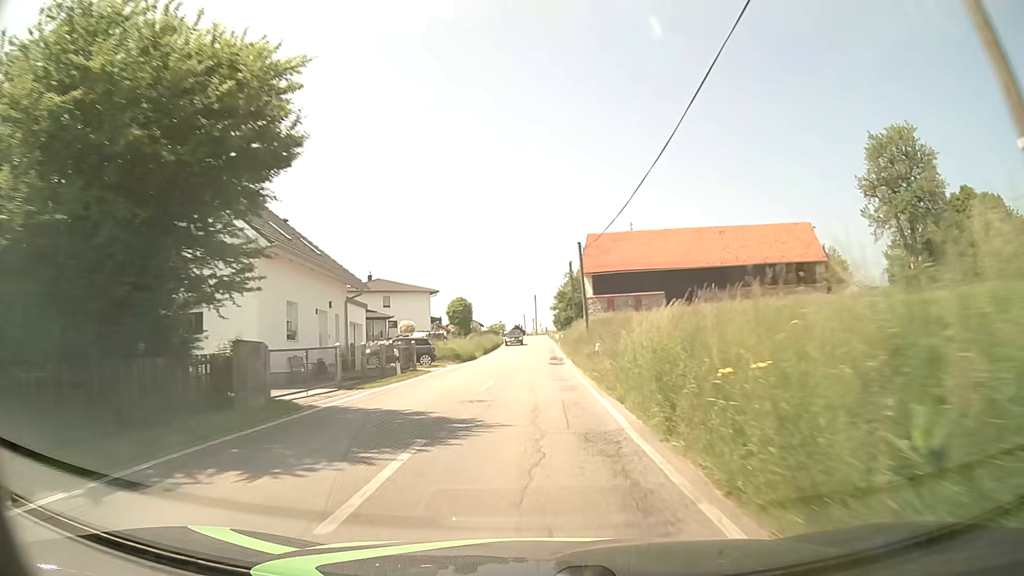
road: tertiary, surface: asphalt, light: Day
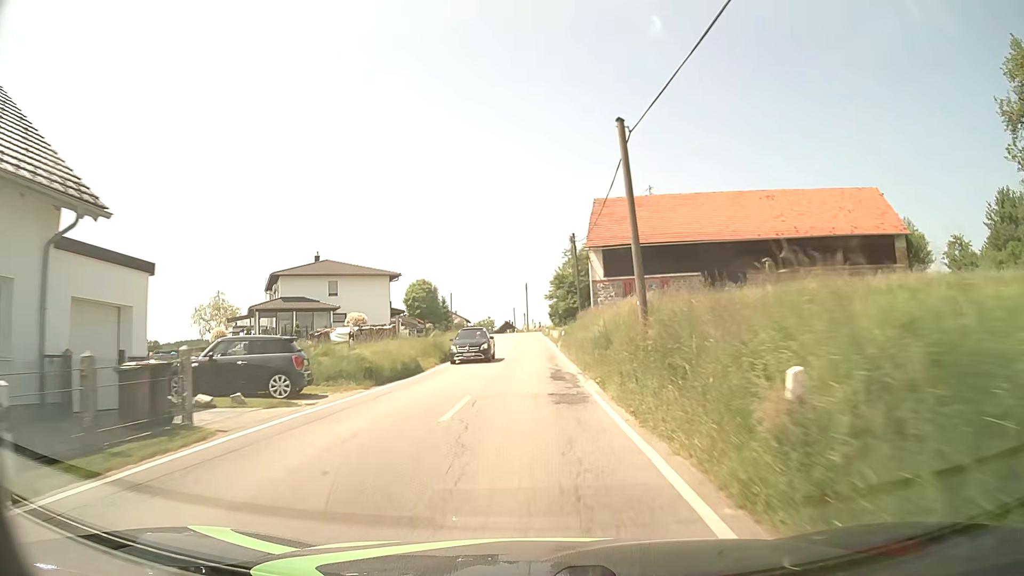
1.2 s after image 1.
(-0.1, +18.4) m; 0°
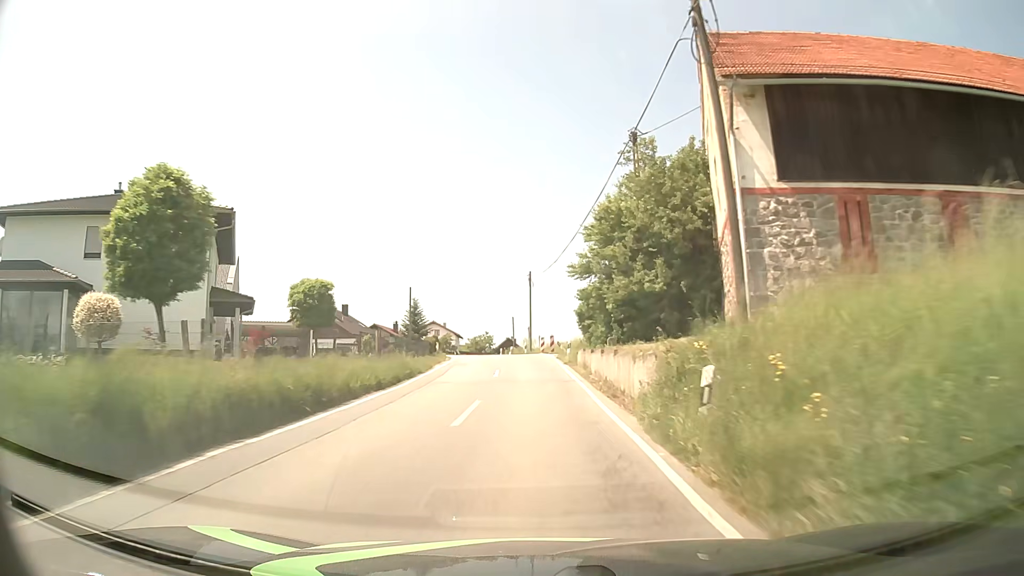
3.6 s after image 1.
(-0.3, +36.5) m; -1°
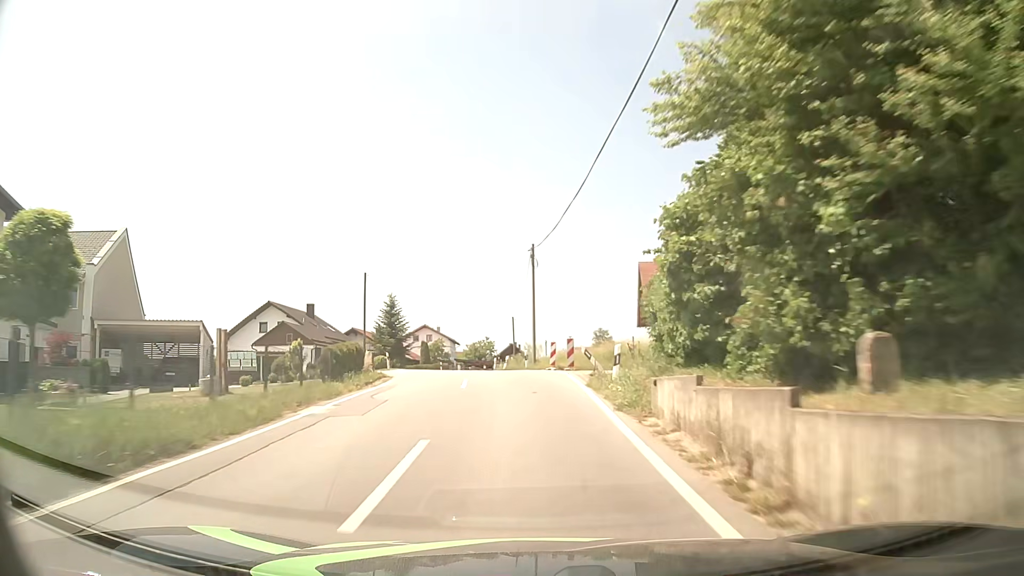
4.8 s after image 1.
(0.0, +18.1) m; 0°
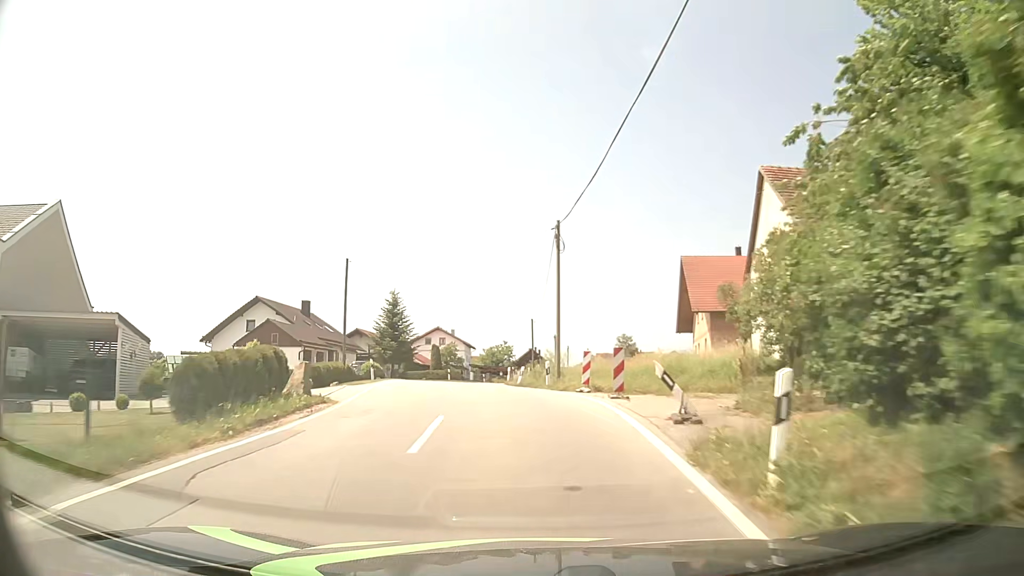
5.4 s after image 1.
(-0.1, +9.0) m; -2°
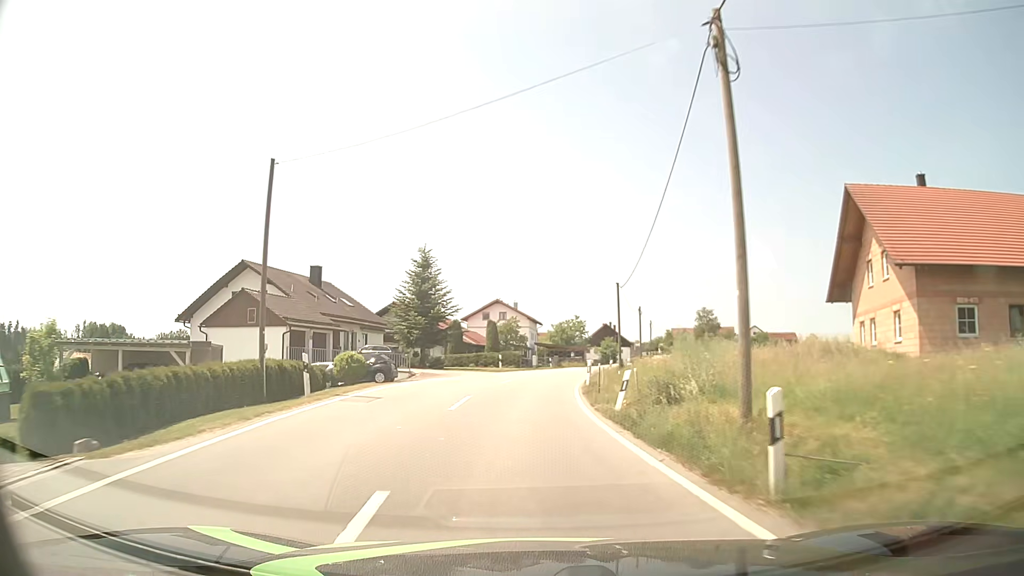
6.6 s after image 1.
(-0.9, +18.0) m; -6°
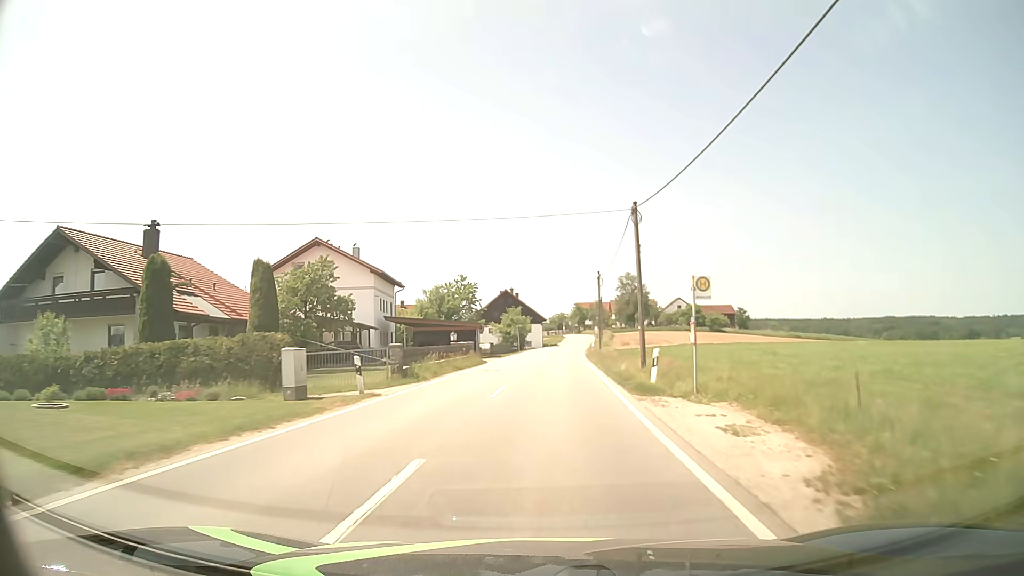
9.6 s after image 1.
(+2.1, +46.2) m; +9°
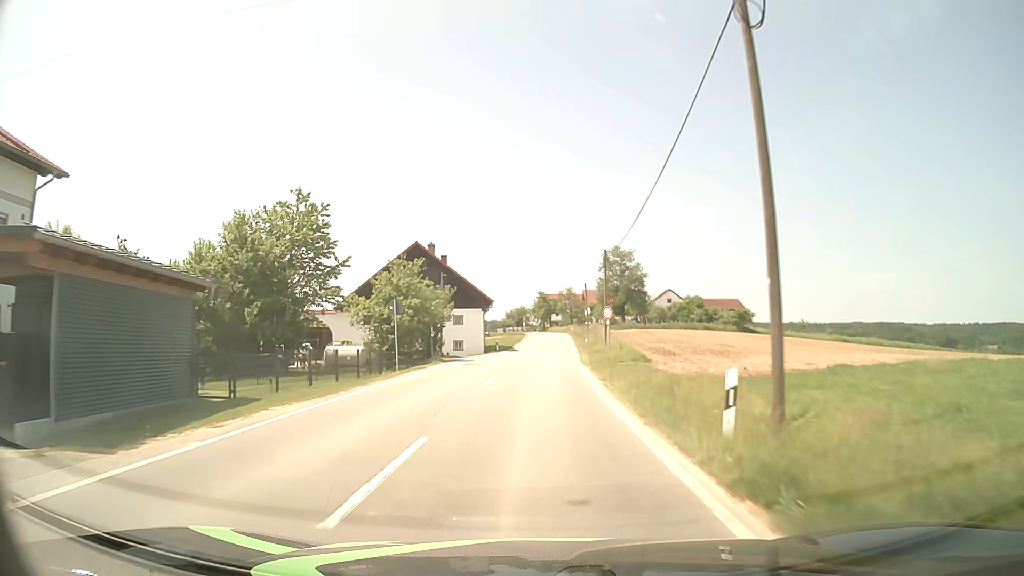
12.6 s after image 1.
(+1.6, +46.6) m; +3°
(0, +10) (0, +20) (+1, +30) (+1, +40) (+1, +50) (+2, +60) (+3, +70) (+3, +80) (+3, +90) (+3, +100) m
